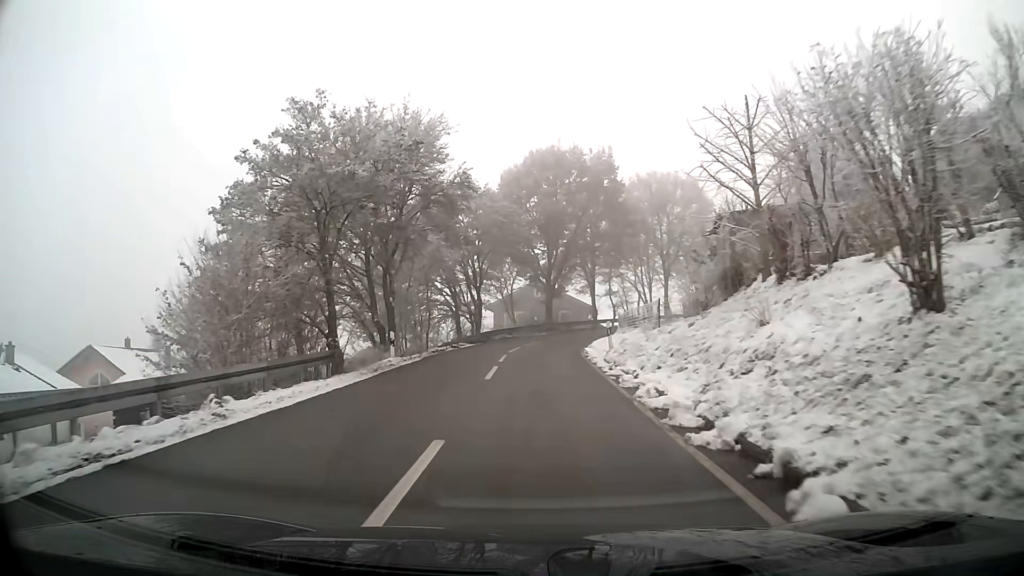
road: tertiary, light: Day
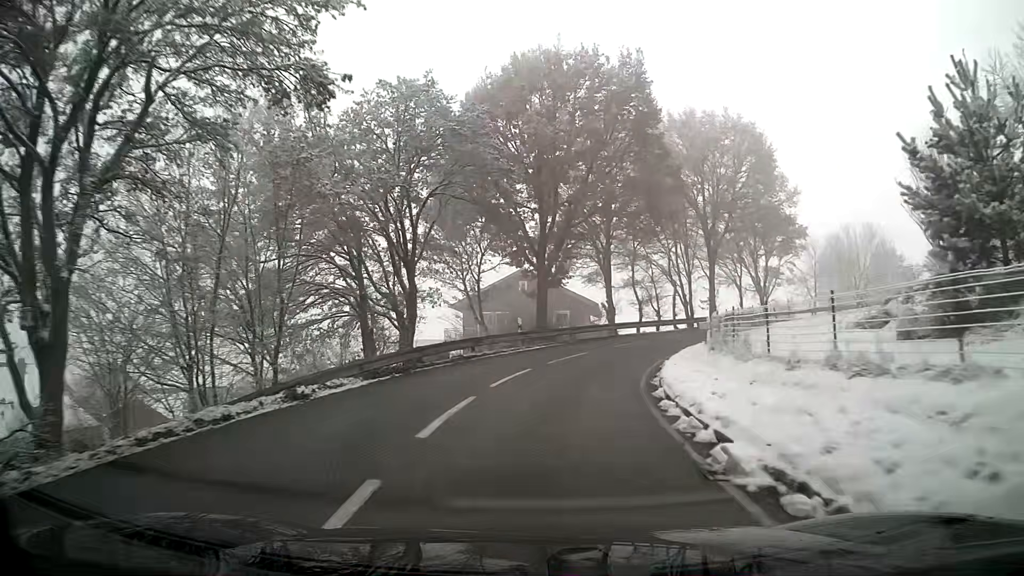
(+0.2, +20.2) m; +2°
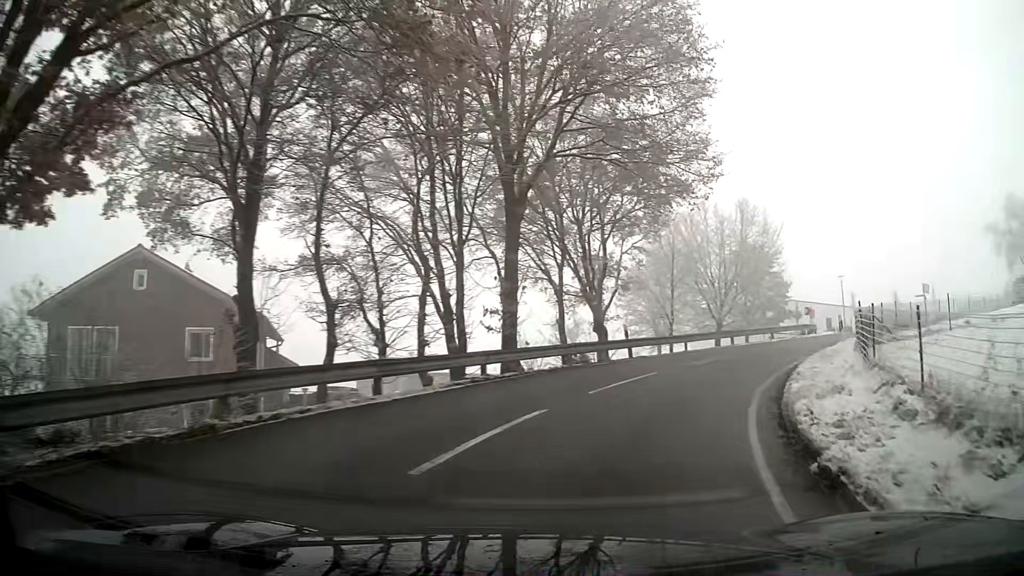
(+4.7, +24.3) m; +28°
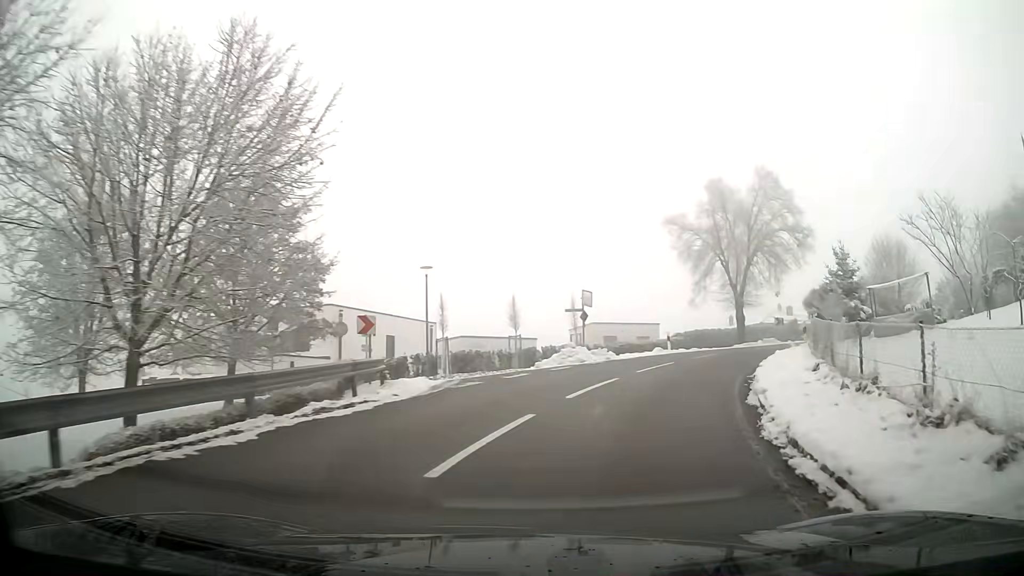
(+8.0, +22.1) m; +38°
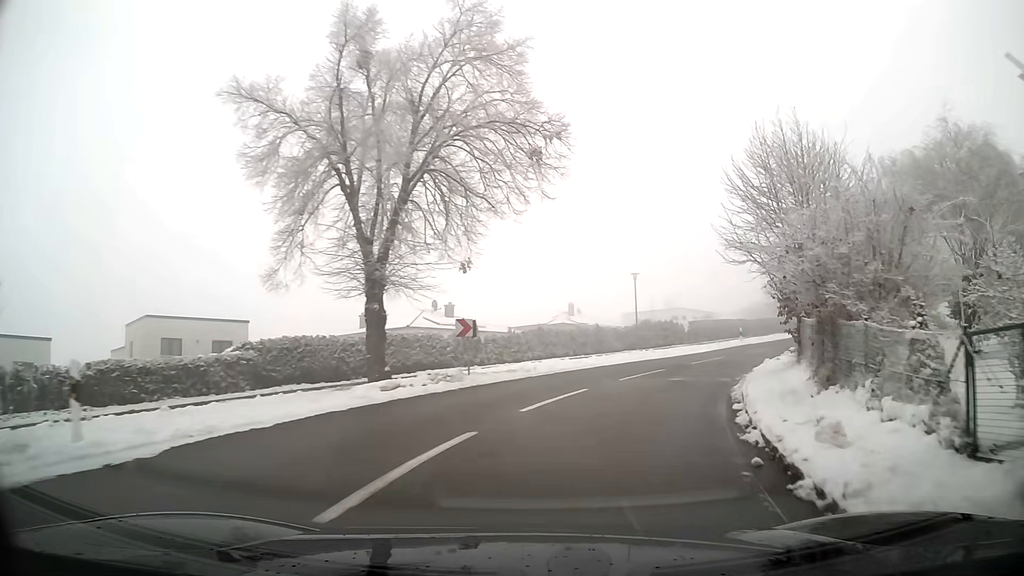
(+6.7, +24.2) m; +31°
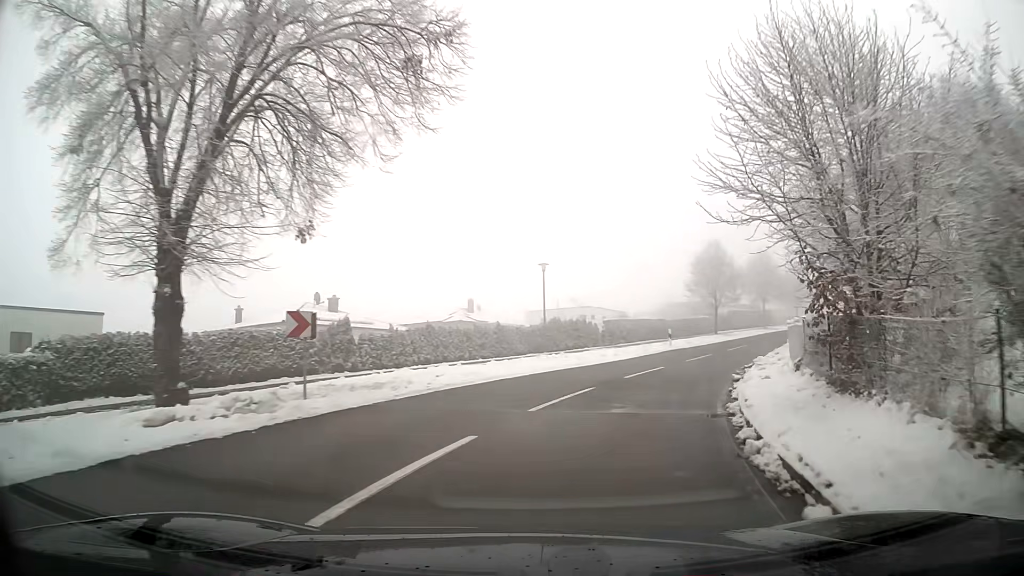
(+0.5, +6.5) m; +8°
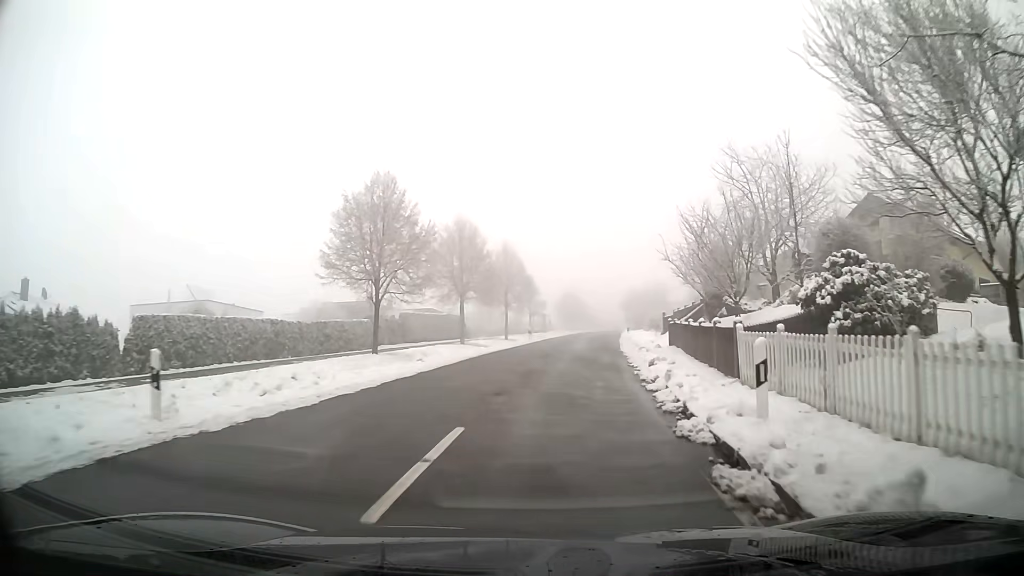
(+6.6, +25.8) m; +26°
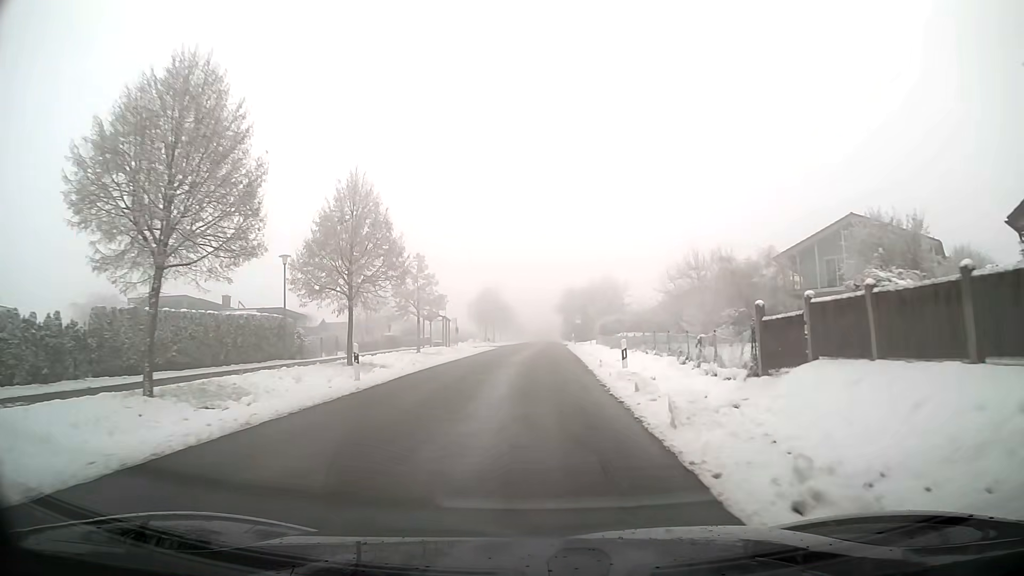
(+1.6, +28.9) m; +5°
(0, +10) (0, +20) (0, +30) (+1, +40) (+1, +50) (+1, +60) (+1, +70) (+1, +80) (+2, +90) (+2, +100) m
